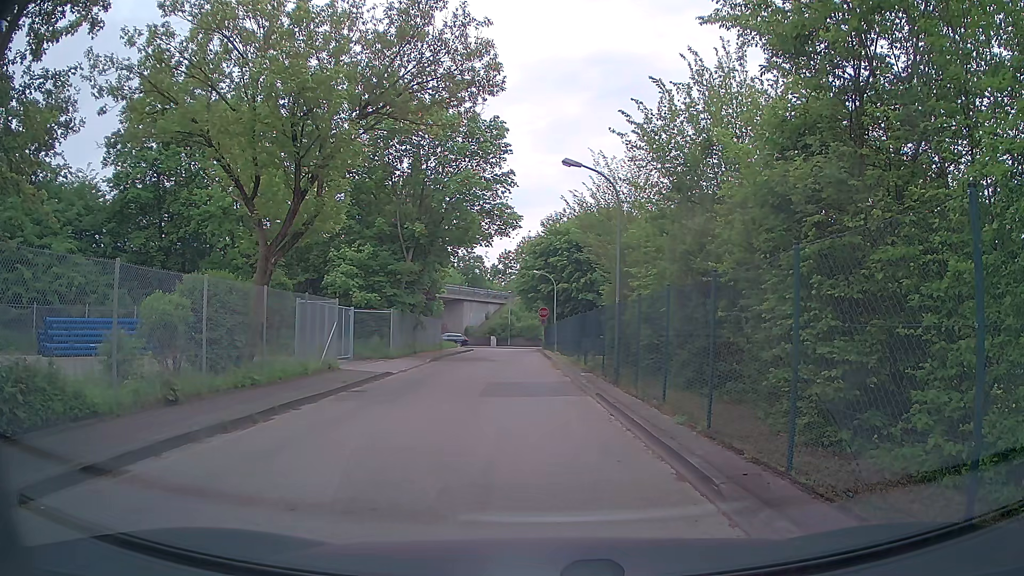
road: tertiary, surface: asphalt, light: Day
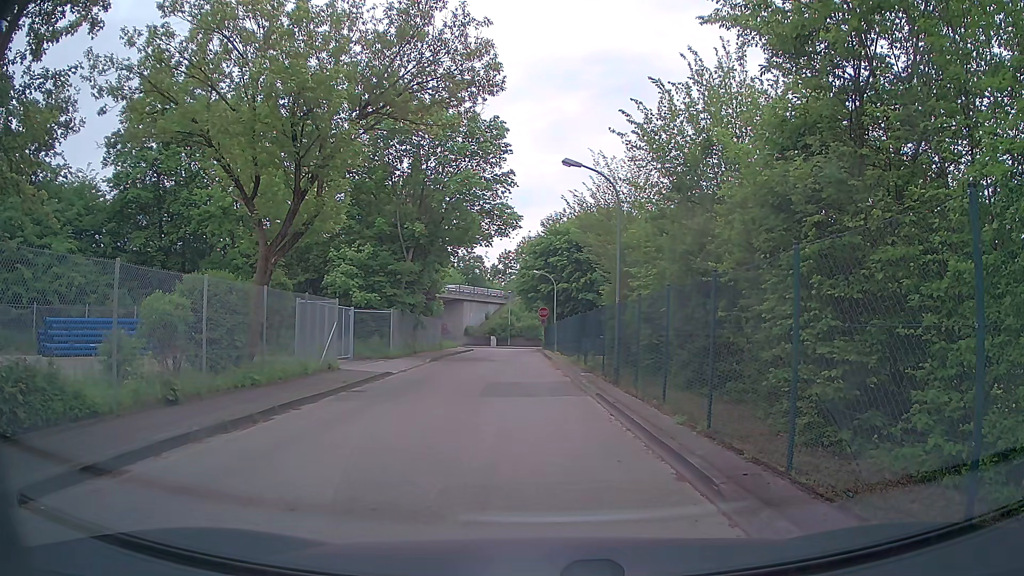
(0.0, 0.0) m; 0°
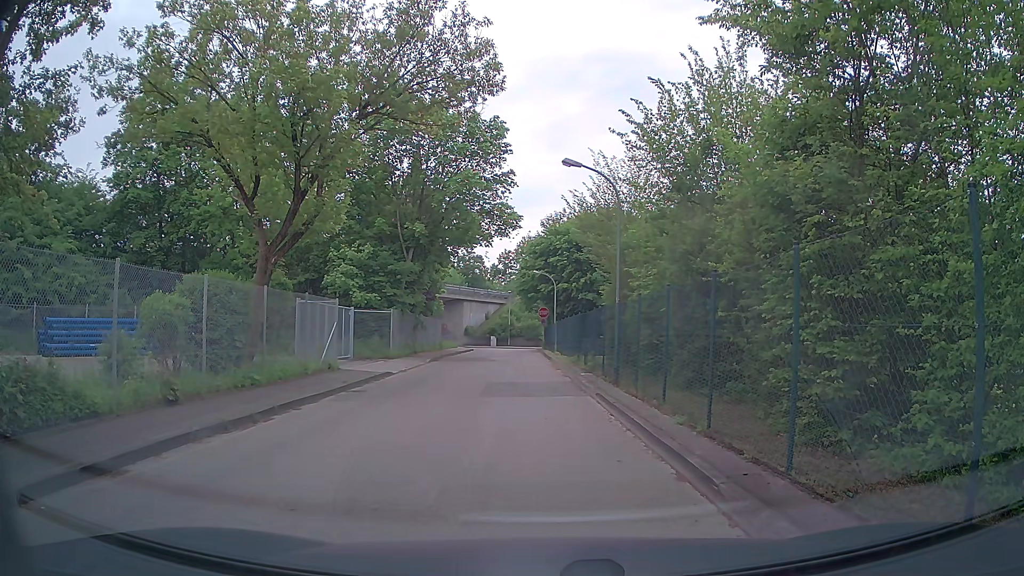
(0.0, 0.0) m; 0°
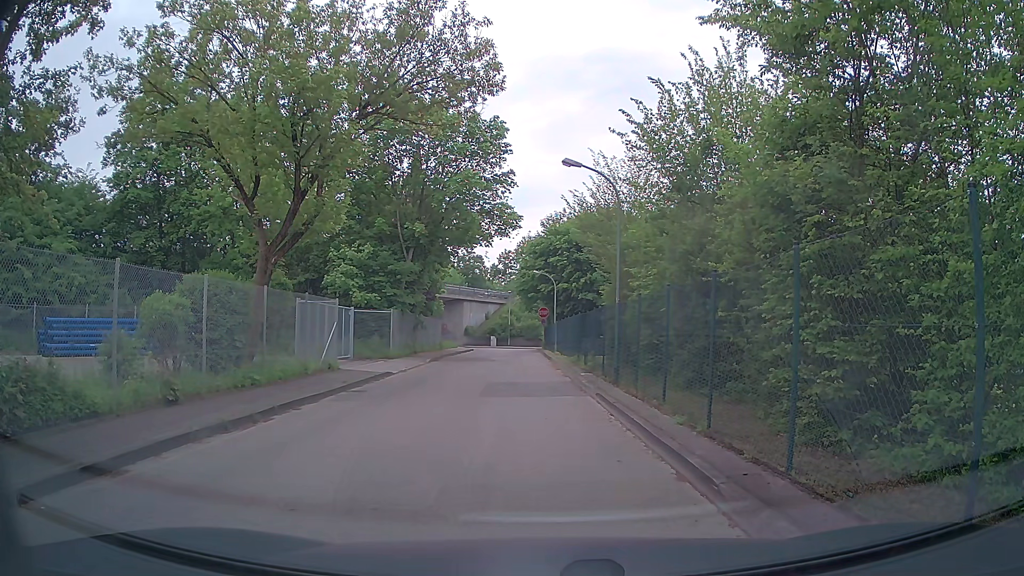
(0.0, 0.0) m; 0°
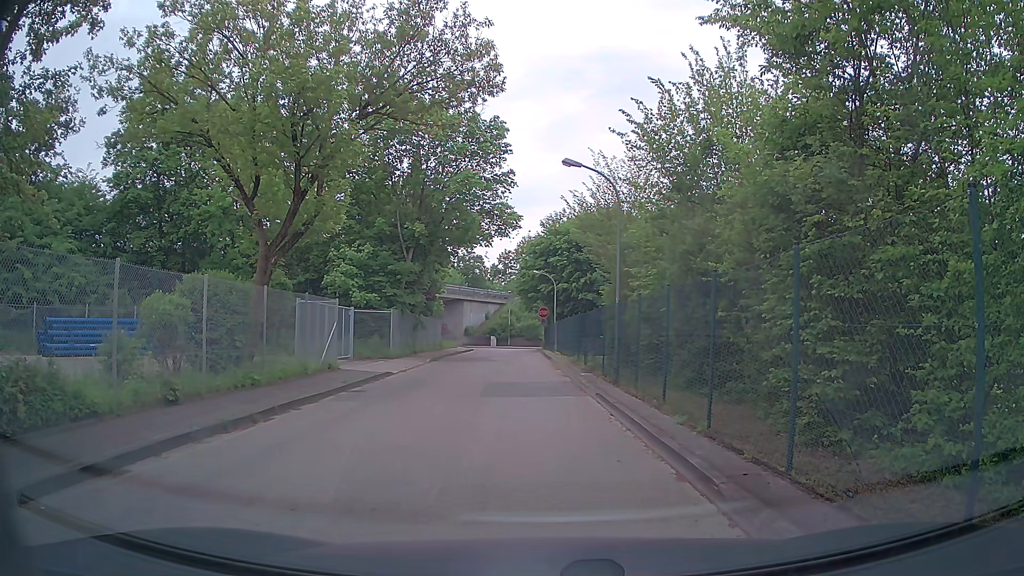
(0.0, 0.0) m; 0°
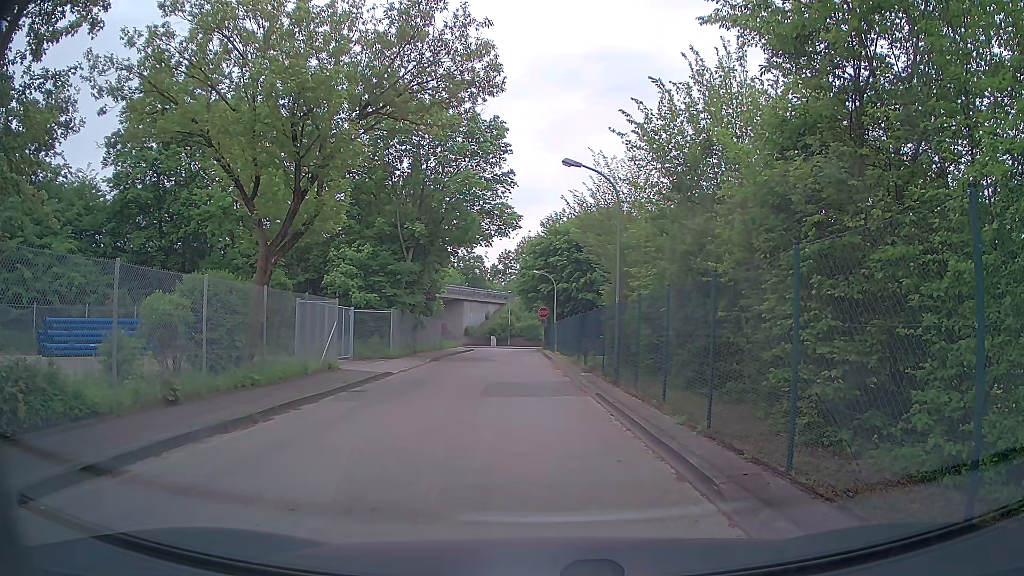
(0.0, 0.0) m; 0°
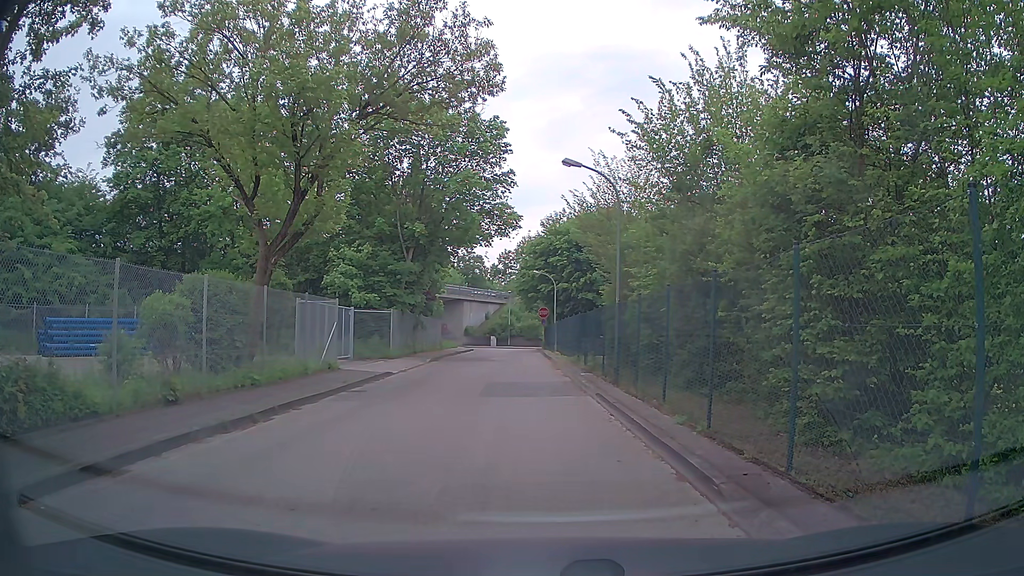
(0.0, 0.0) m; 0°
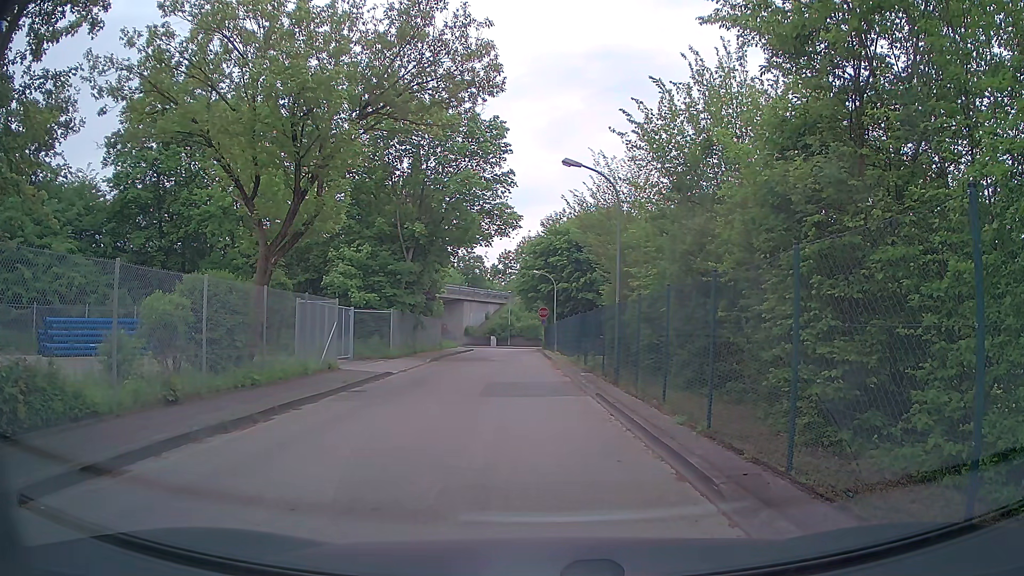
(0.0, 0.0) m; 0°
